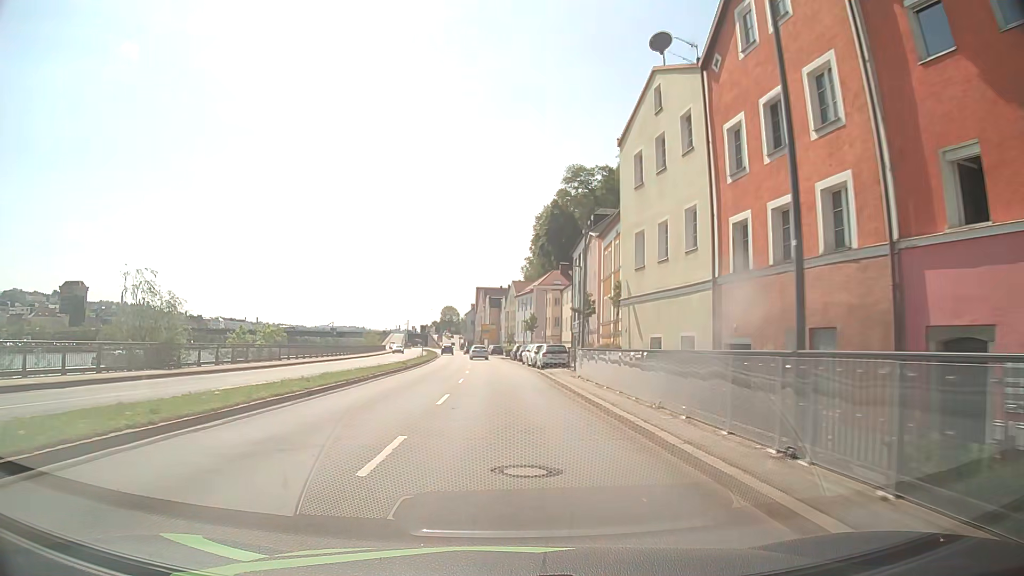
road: primary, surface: asphalt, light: Day
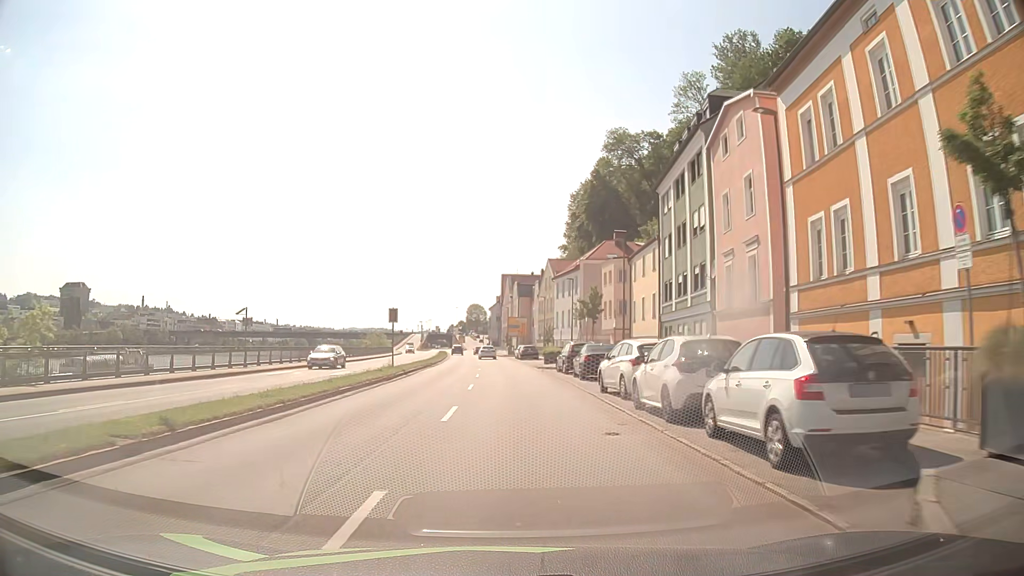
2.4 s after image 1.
(-0.4, +30.5) m; -2°
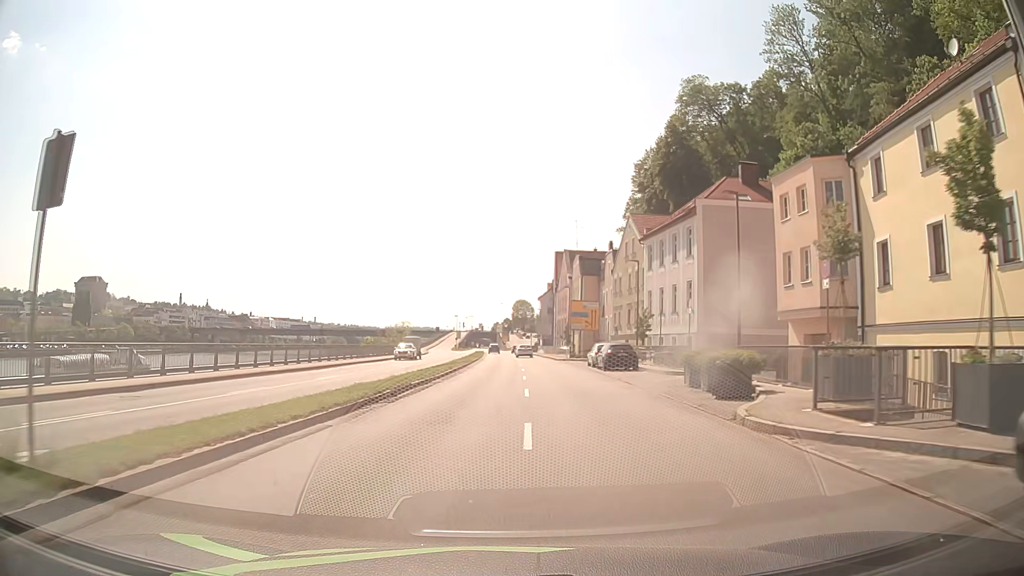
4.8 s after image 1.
(-1.3, +30.6) m; -4°
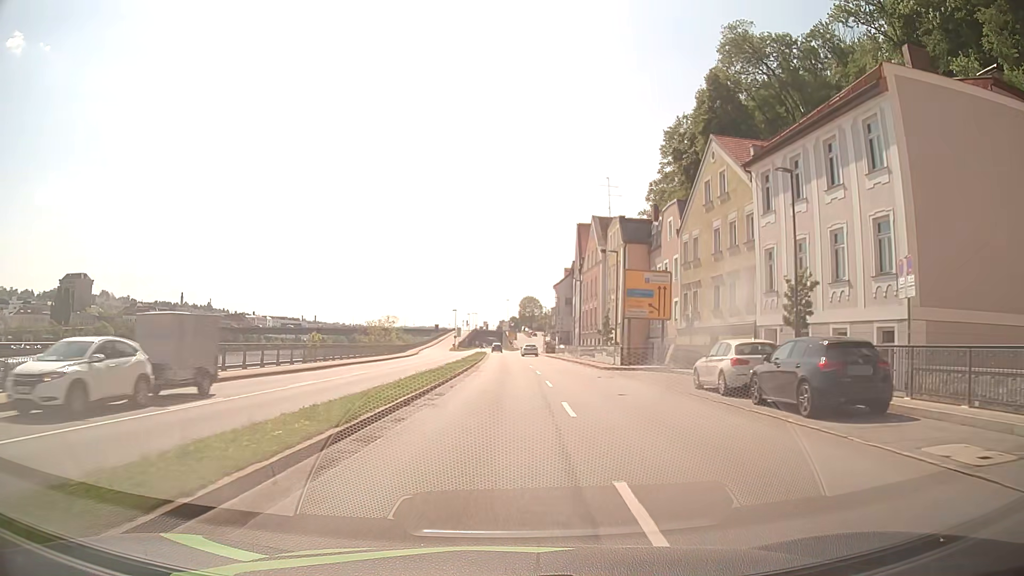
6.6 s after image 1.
(-0.3, +23.2) m; -1°
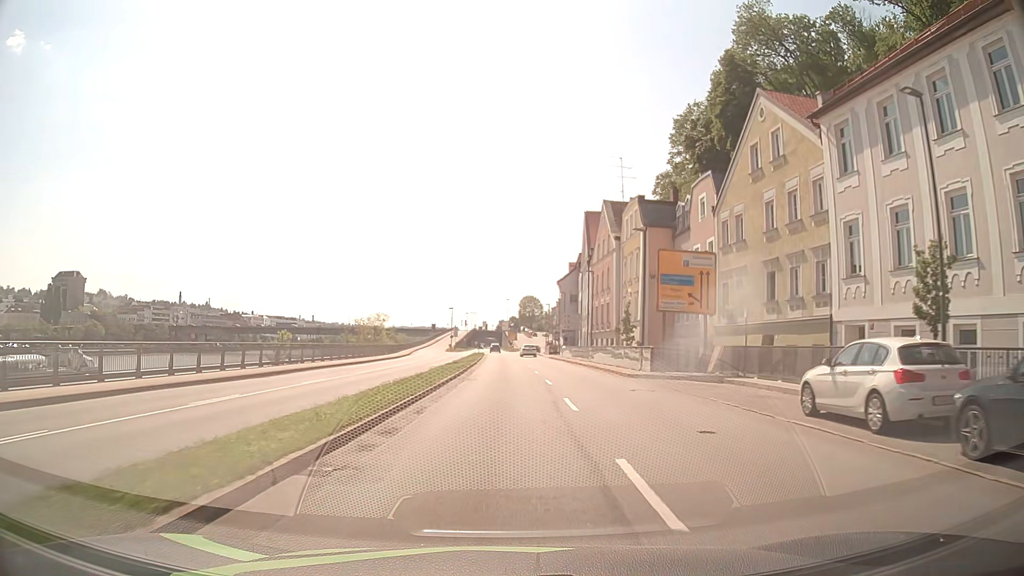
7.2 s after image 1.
(0.0, +7.7) m; 0°
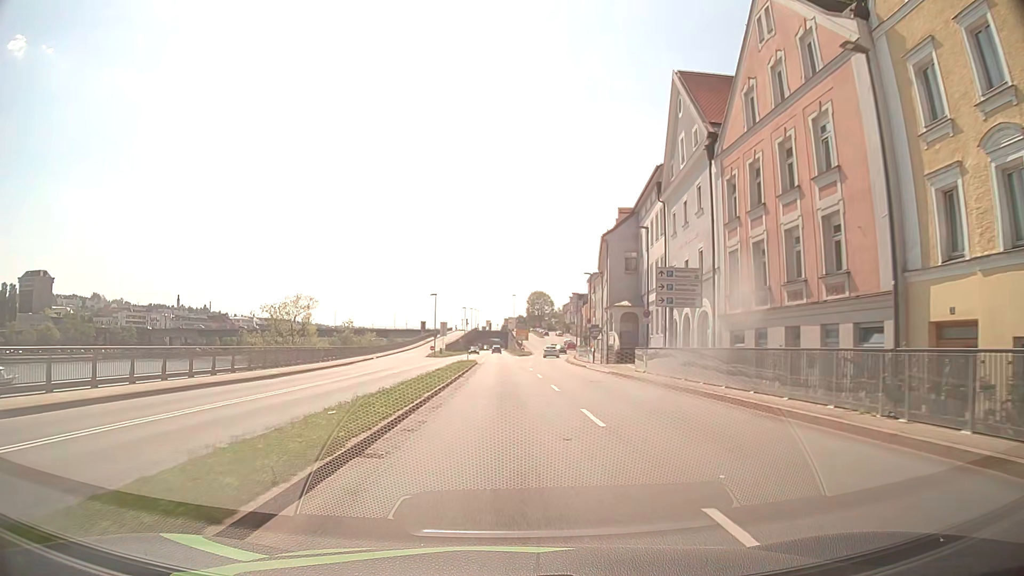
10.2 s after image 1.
(-0.1, +38.4) m; -1°
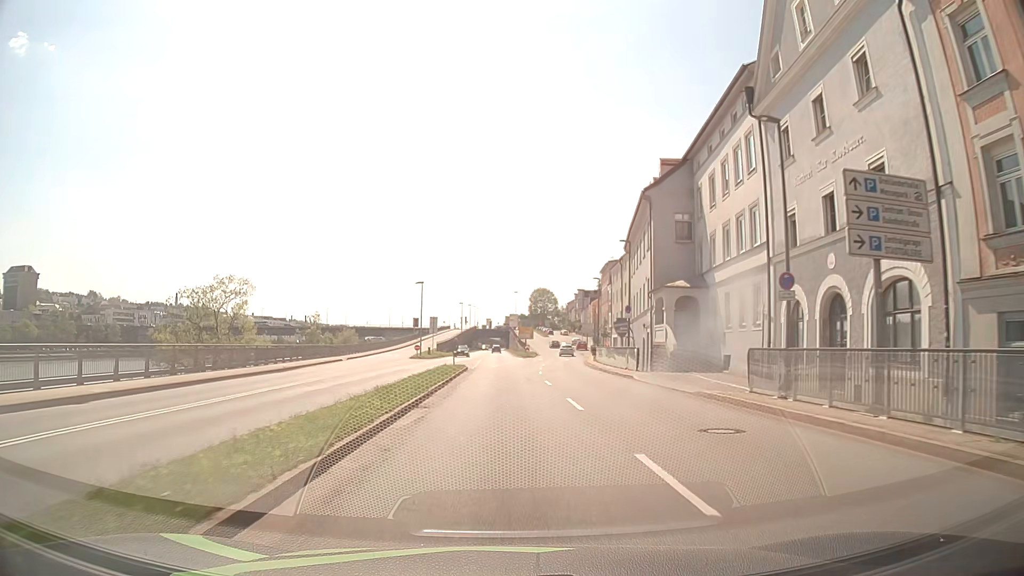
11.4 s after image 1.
(0.0, +15.3) m; 0°
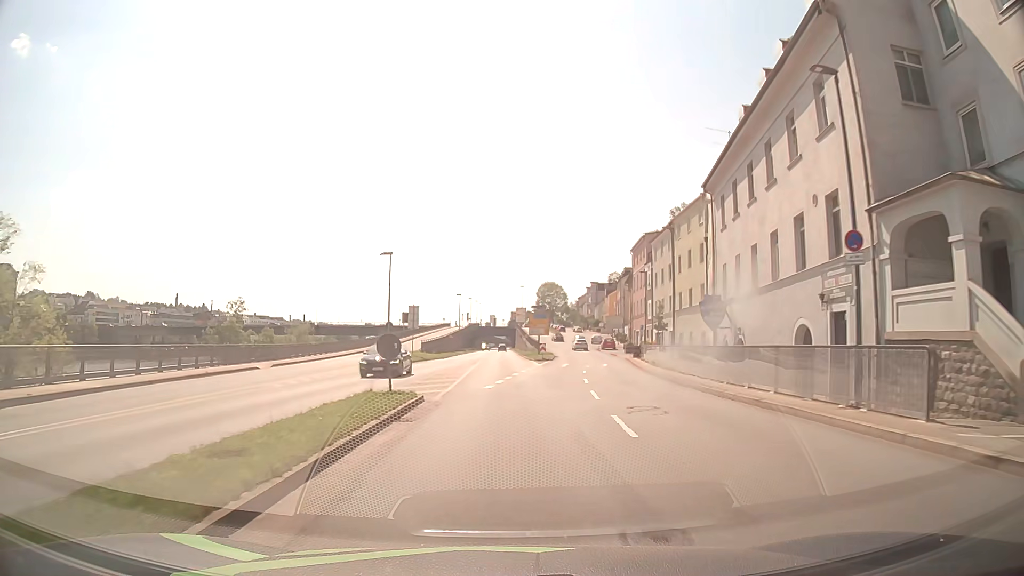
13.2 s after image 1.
(-0.1, +22.6) m; 0°
(0, +10) (0, +20) (0, +30) (0, +40) (0, +50) (-1, +60) (-1, +70) (-1, +80) (-2, +90) (-2, +100) m
